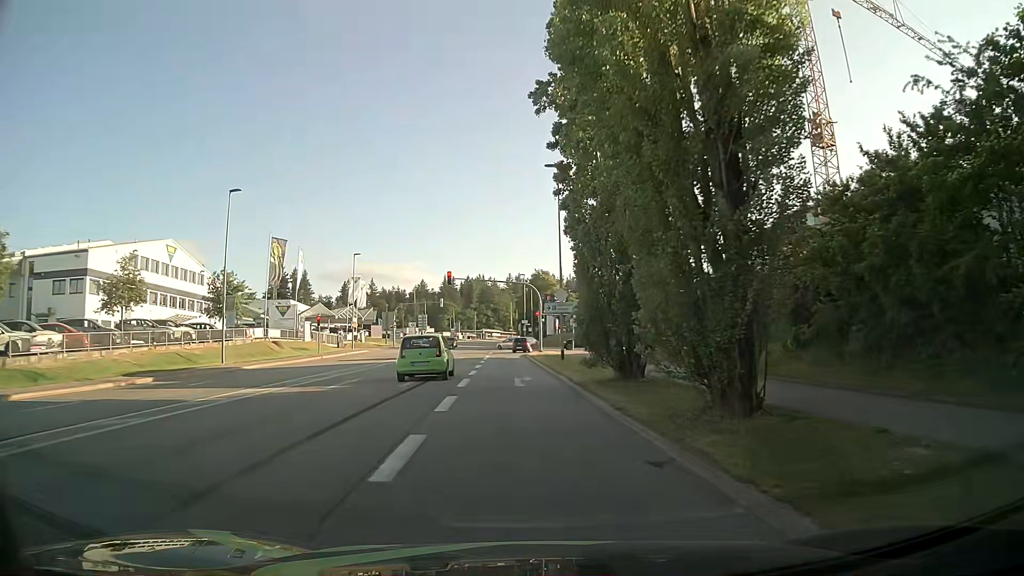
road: tertiary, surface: asphalt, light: Day
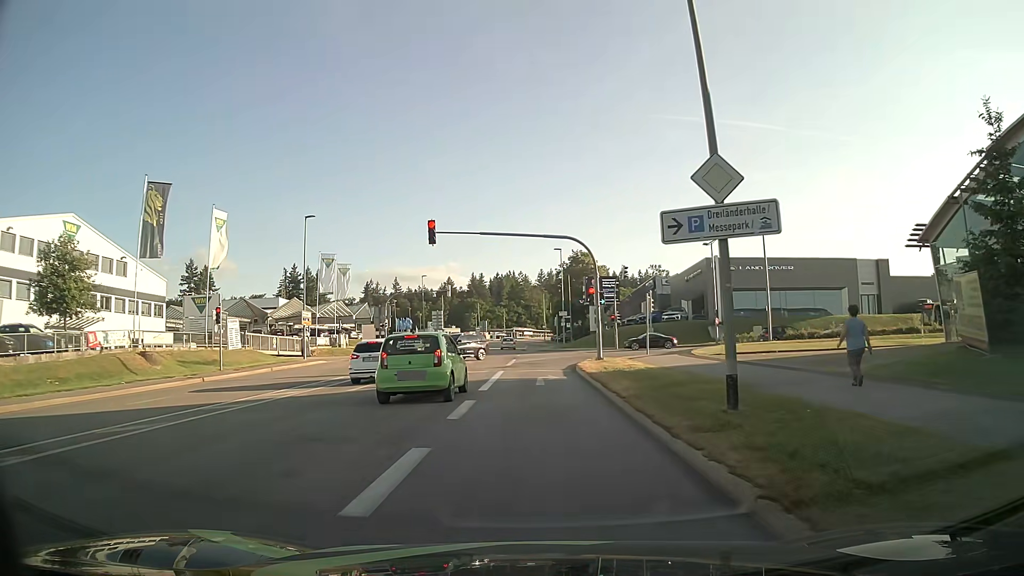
(-0.8, +25.2) m; -2°
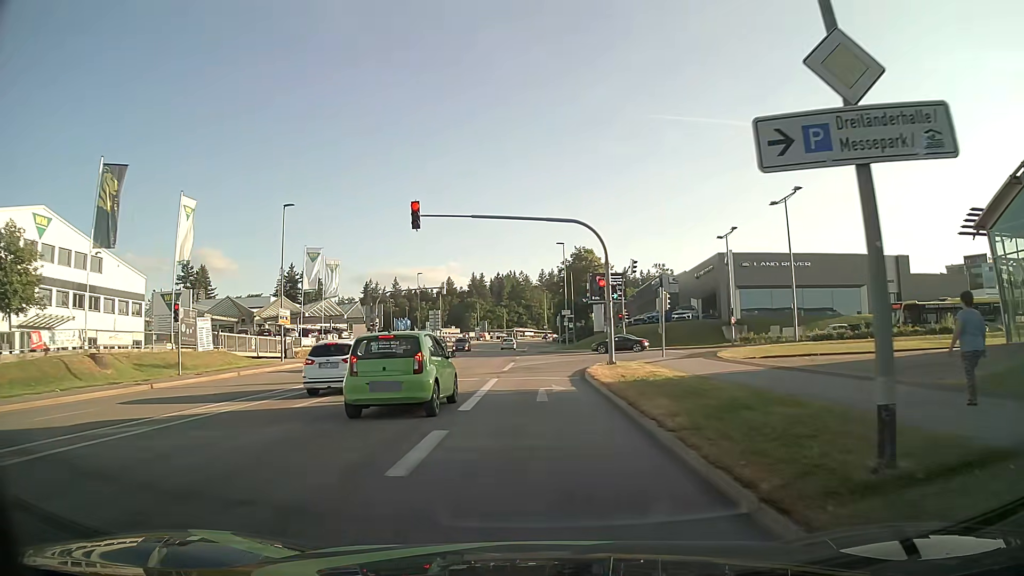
(0.0, +4.5) m; 0°
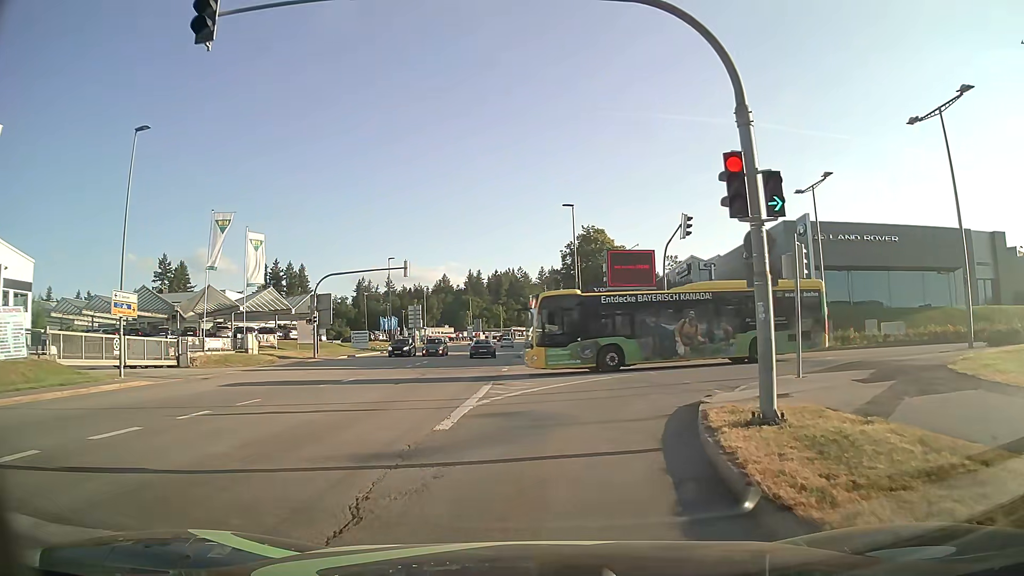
(0.0, +18.1) m; -1°
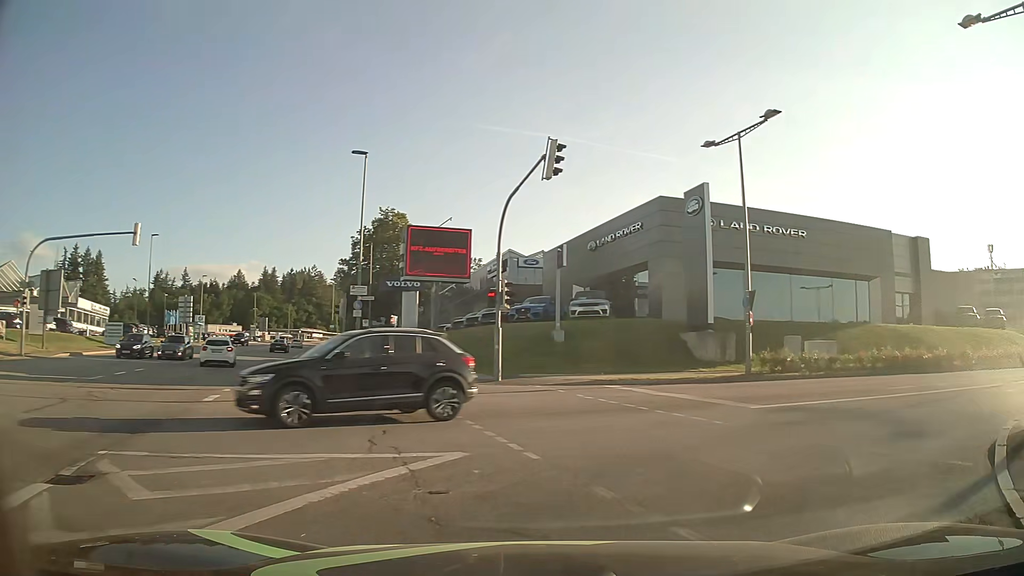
(+1.0, +14.0) m; +18°
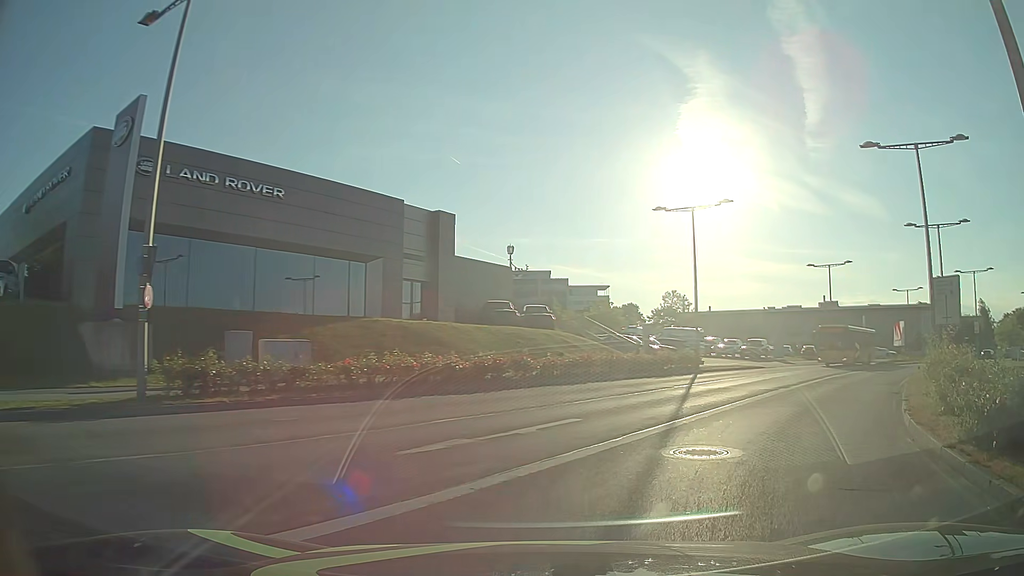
(+4.0, +10.4) m; +43°
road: secondary
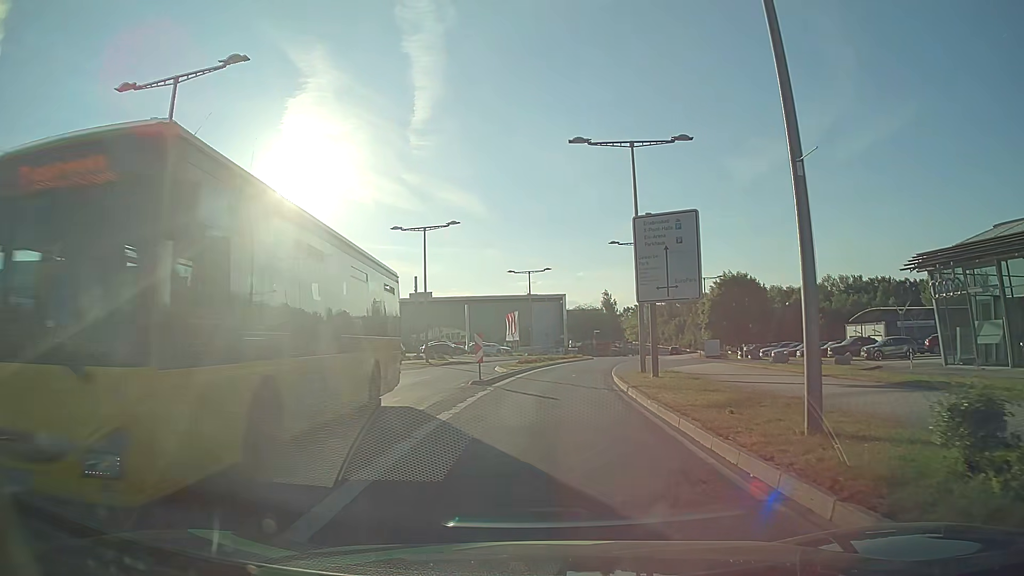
(+7.3, +17.9) m; +36°
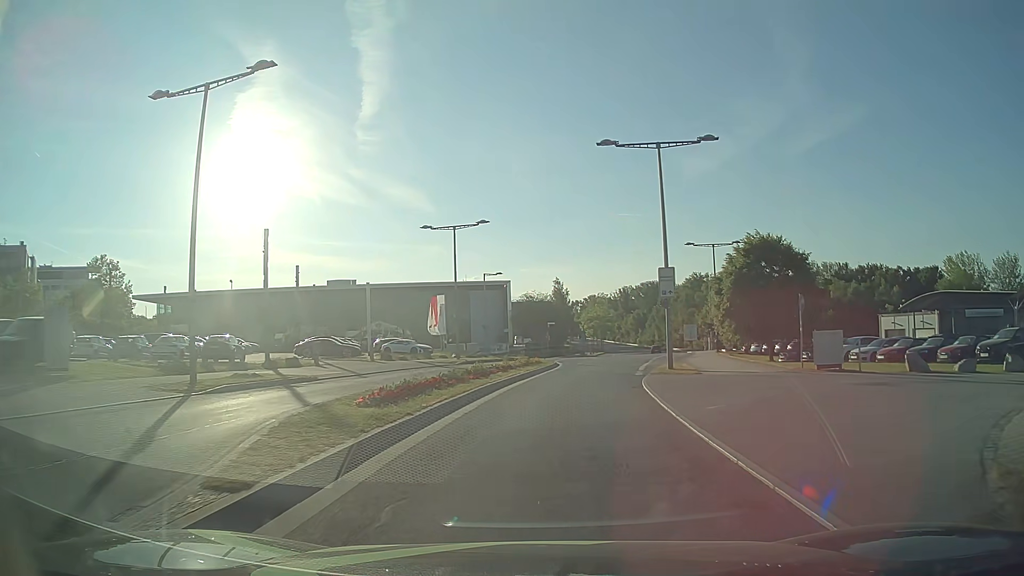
(+0.8, +26.4) m; +4°
(0, +10) (+1, +20) (+2, +30) (+4, +40) (+6, +50) (+8, +59) (+11, +69) (+13, +79) (+16, +88) (+18, +98) m
